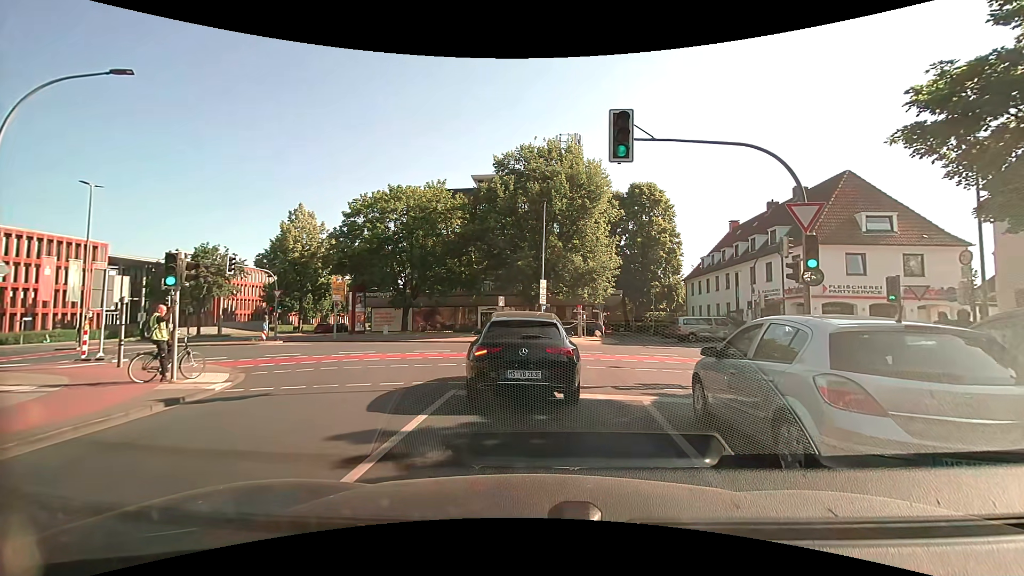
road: secondary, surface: asphalt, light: Day
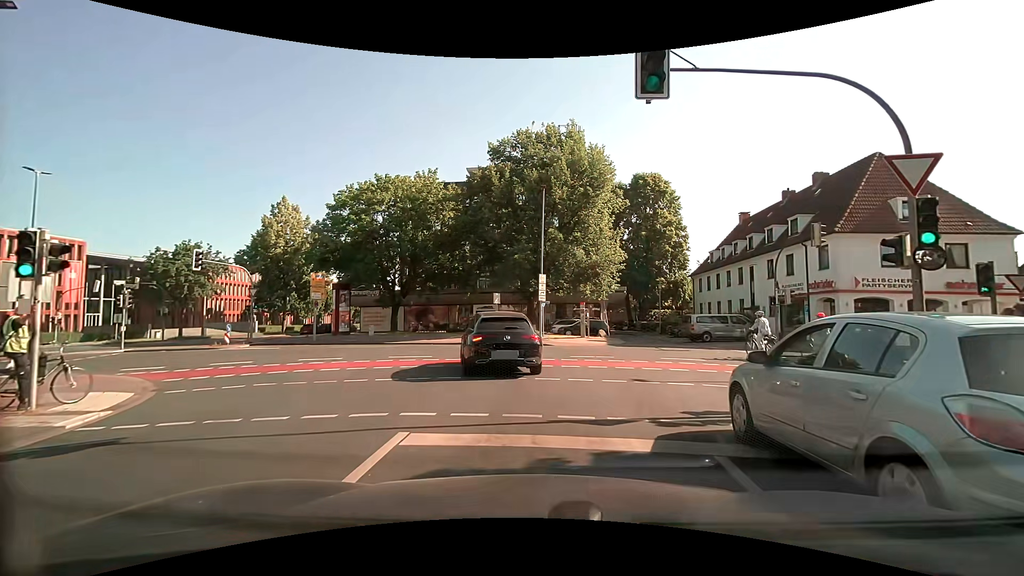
(+0.1, +3.7) m; 0°
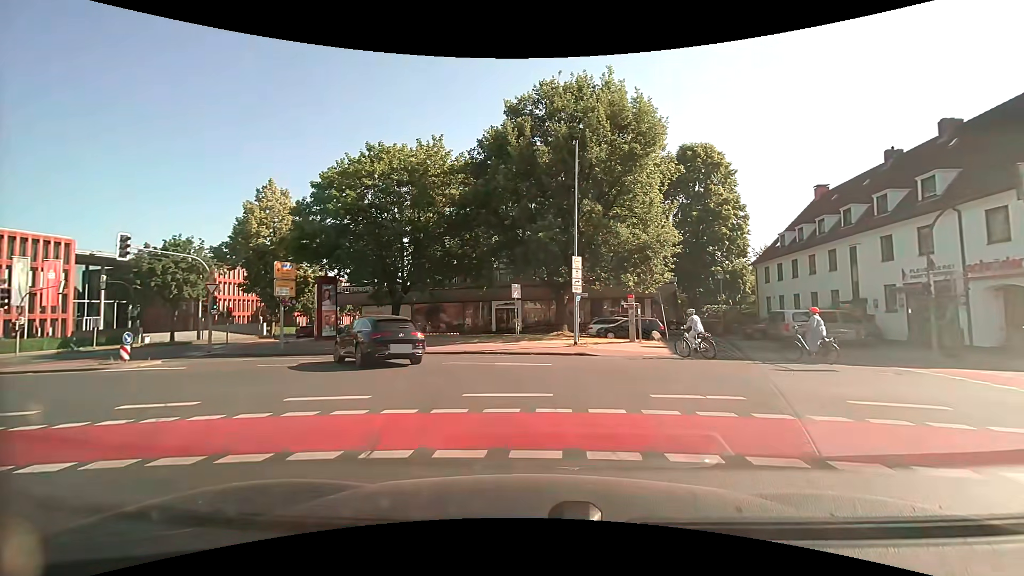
(0.0, +9.1) m; -3°
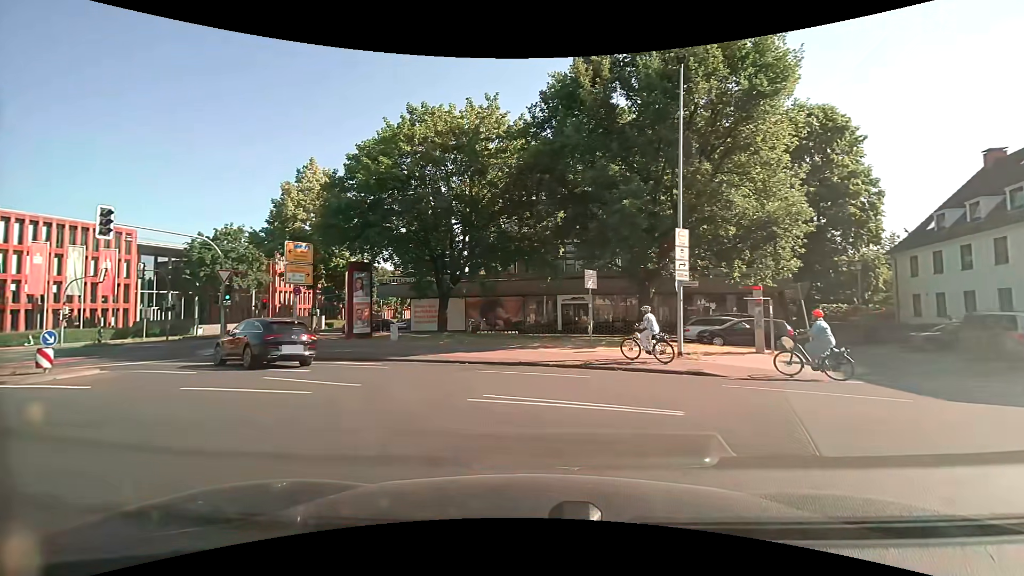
(-0.4, +6.9) m; -7°
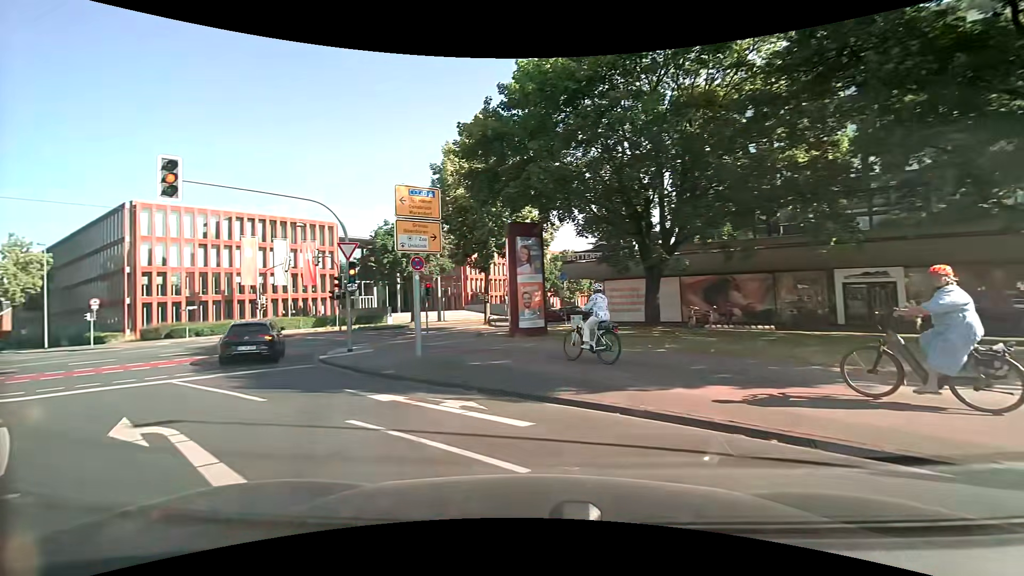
(-1.7, +10.5) m; -21°
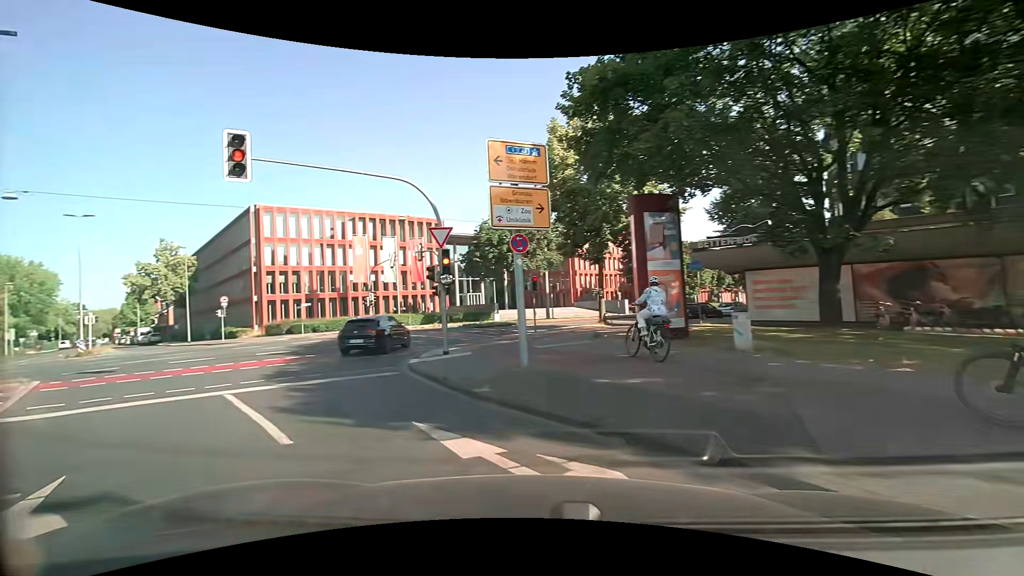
(-0.4, +3.7) m; -13°
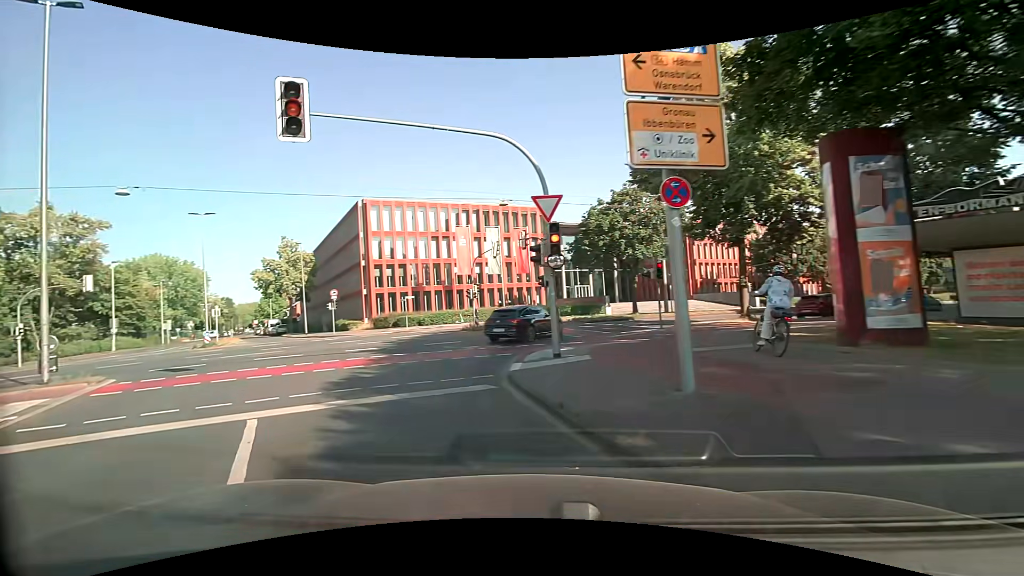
(-0.4, +3.7) m; -12°
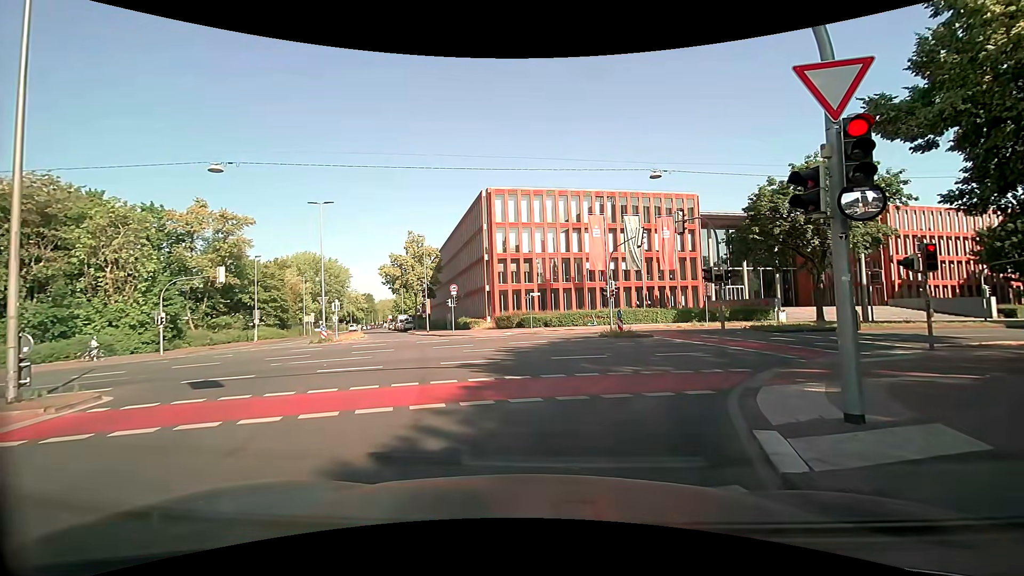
(-1.0, +5.7) m; -15°
(-1, +10) (-3, +20) (-7, +29) (-10, +38) (-13, +48) (-17, +57) (-21, +67) (-24, +76) (-28, +85) (-32, +94) m
